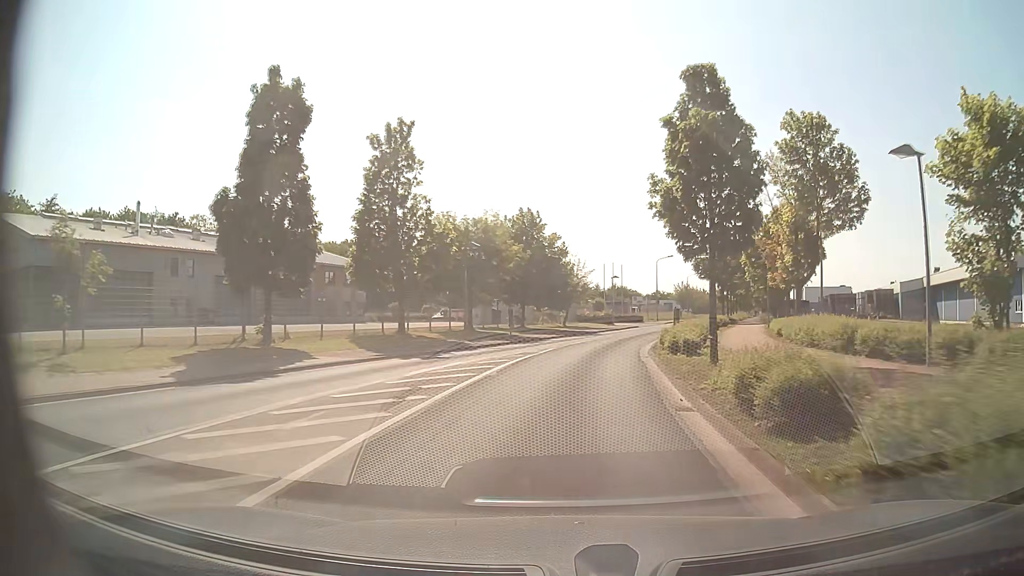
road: tertiary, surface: asphalt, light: Day
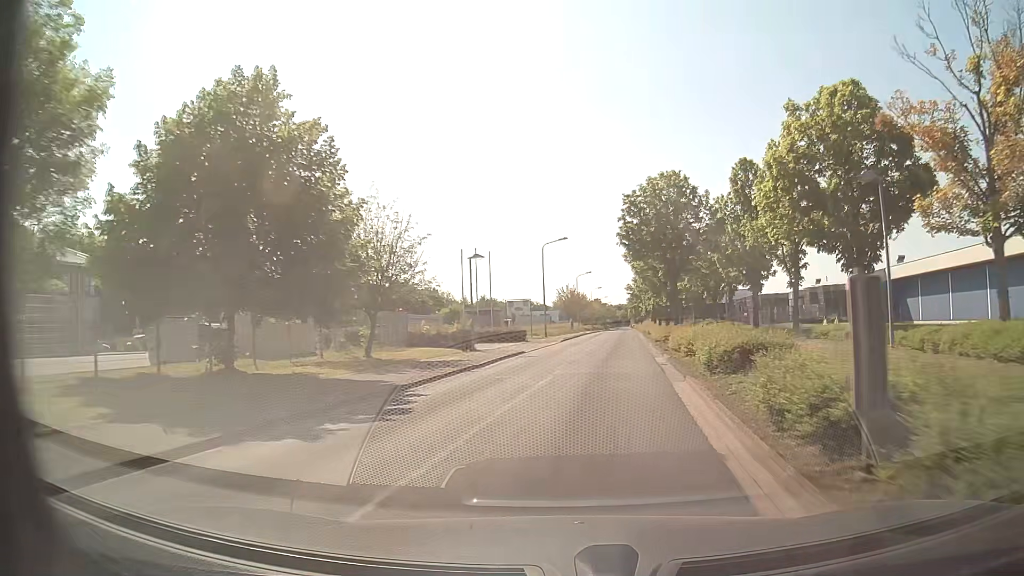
(+2.8, +30.6) m; +11°
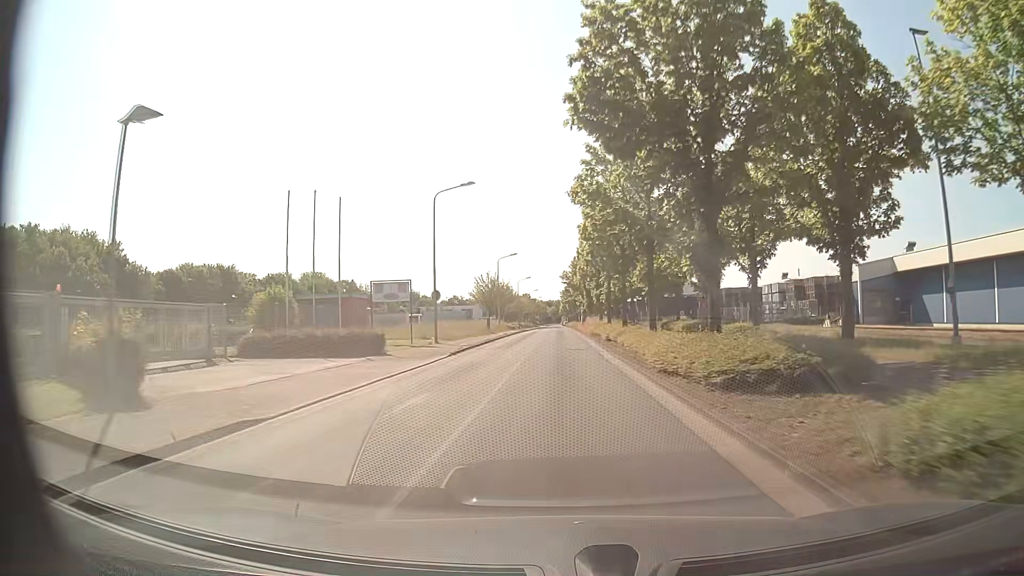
(+1.7, +23.1) m; +7°
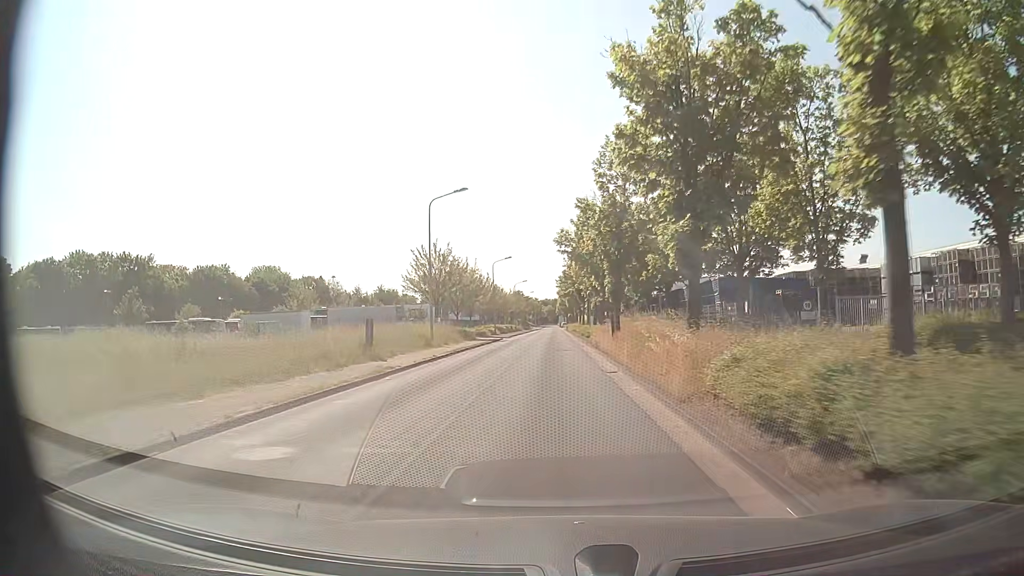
(+0.2, +38.9) m; 0°
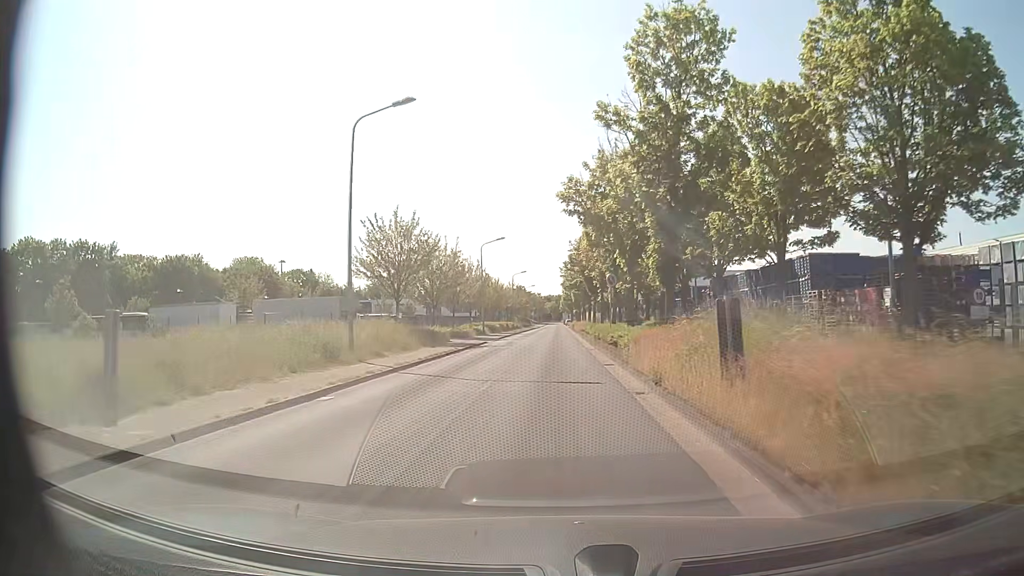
(0.0, +15.6) m; 0°
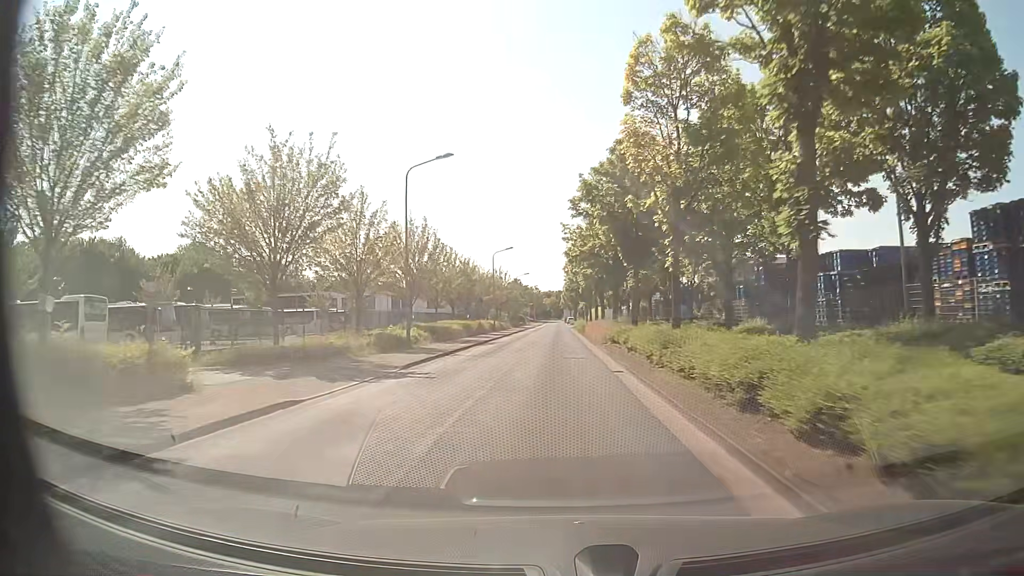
(-0.1, +31.3) m; -1°
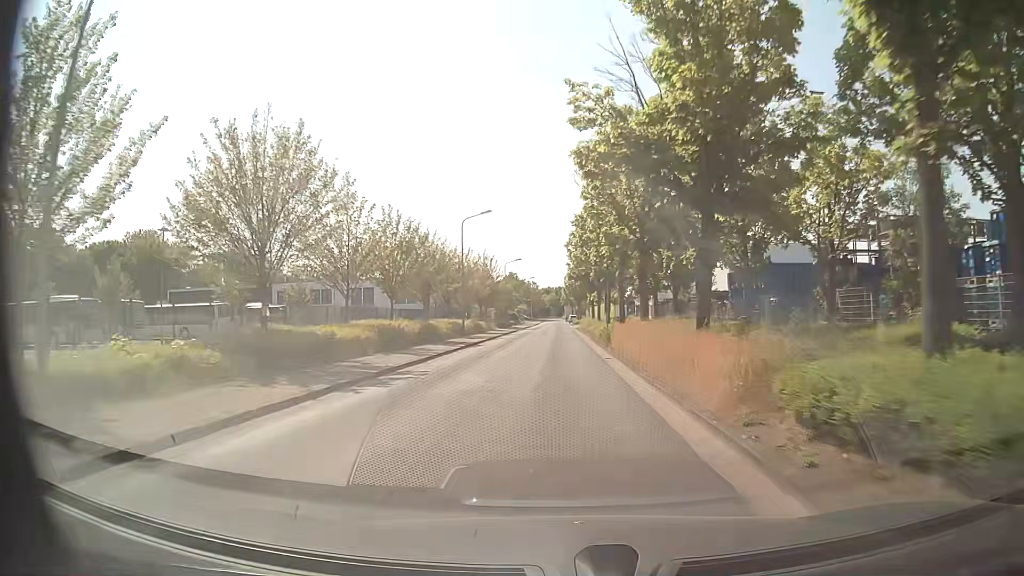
(+0.3, +23.5) m; +1°
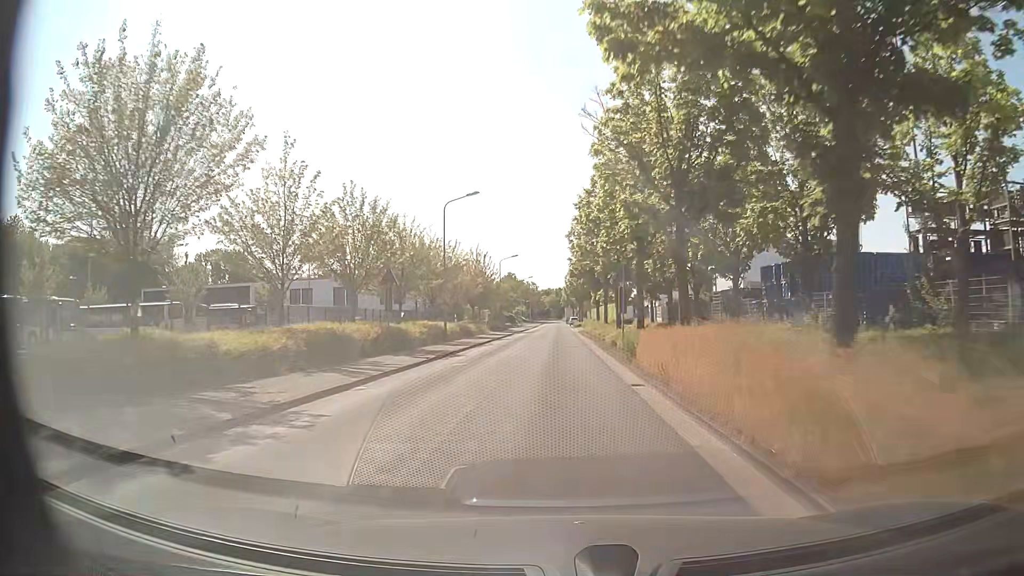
(-0.1, +7.8) m; 0°
(0, +10) (0, +20) (0, +30) (0, +40) (0, +50) (0, +60) (0, +70) (0, +80) (0, +90) (0, +100) m
